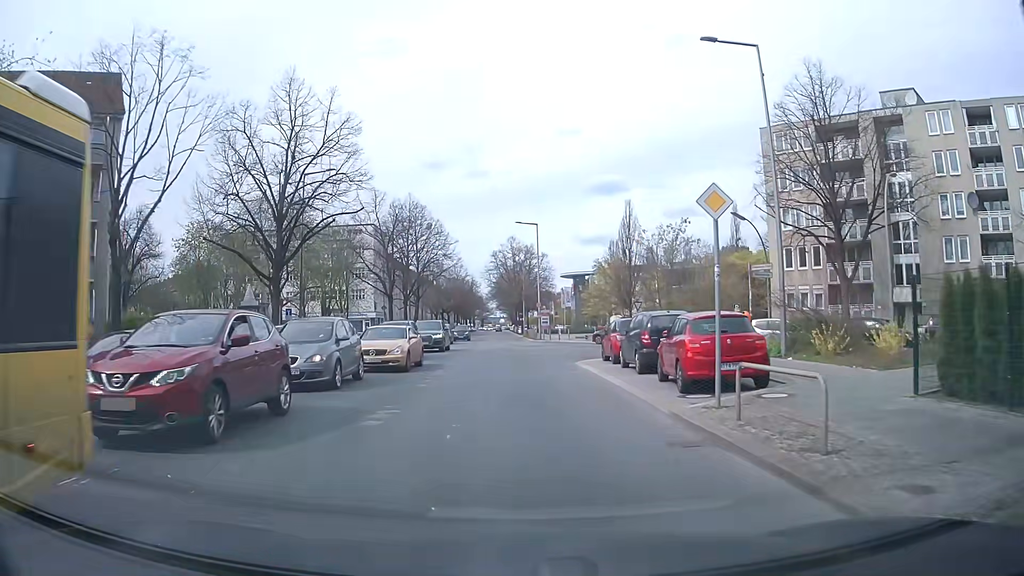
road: secondary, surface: asphalt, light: Day
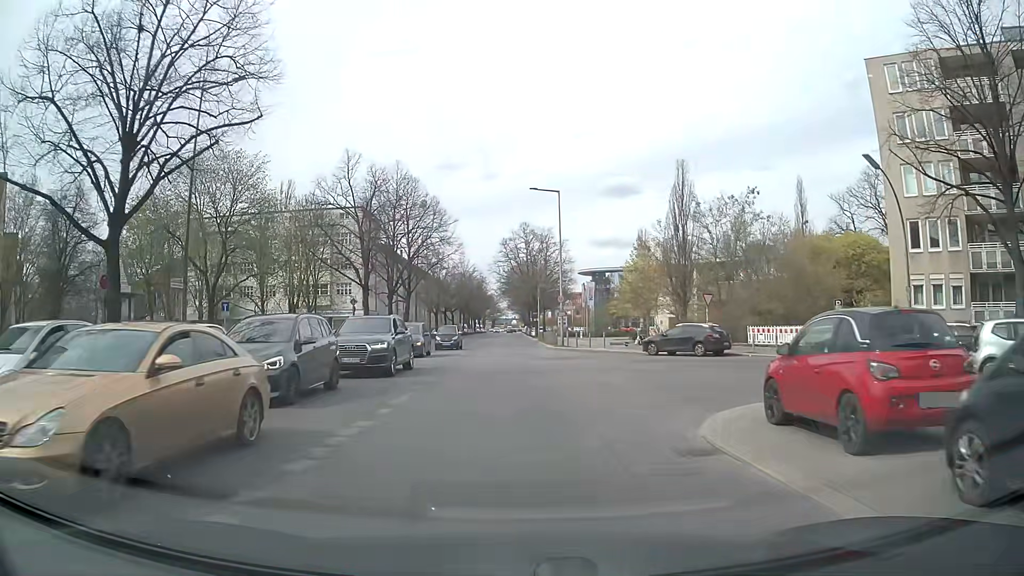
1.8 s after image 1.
(0.0, +15.8) m; -1°
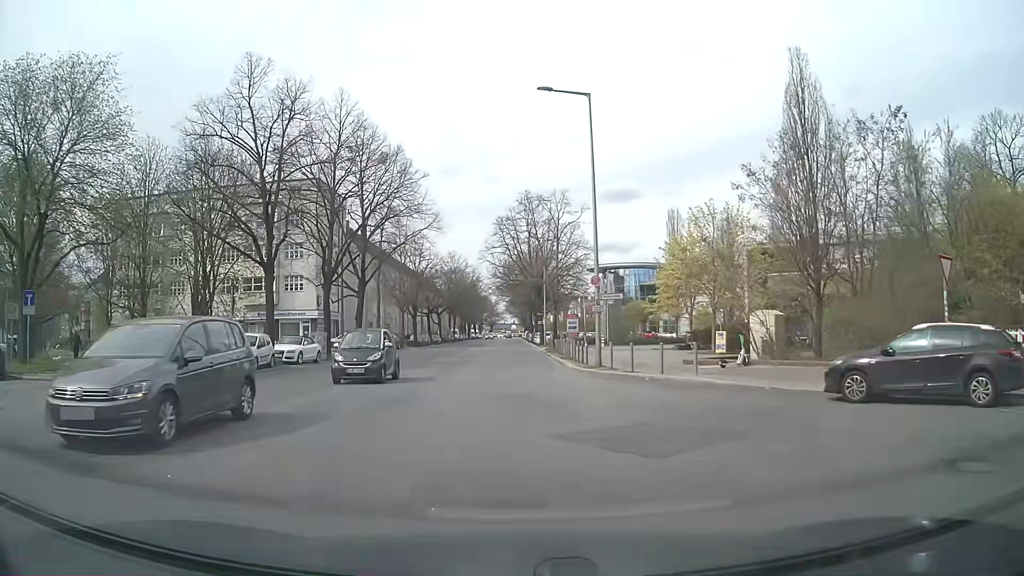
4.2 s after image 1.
(0.0, +20.3) m; 0°
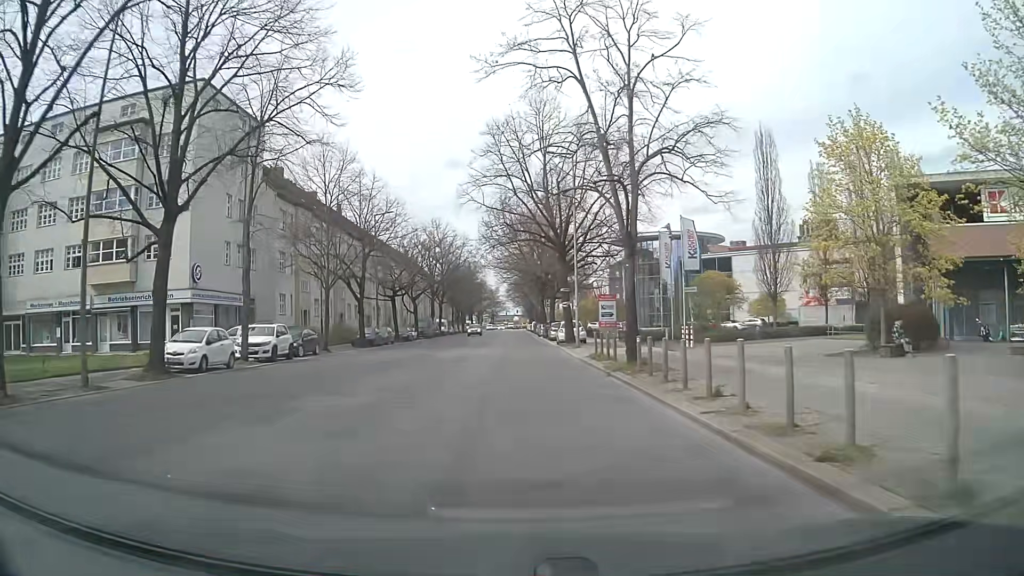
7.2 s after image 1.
(-0.4, +28.9) m; 0°
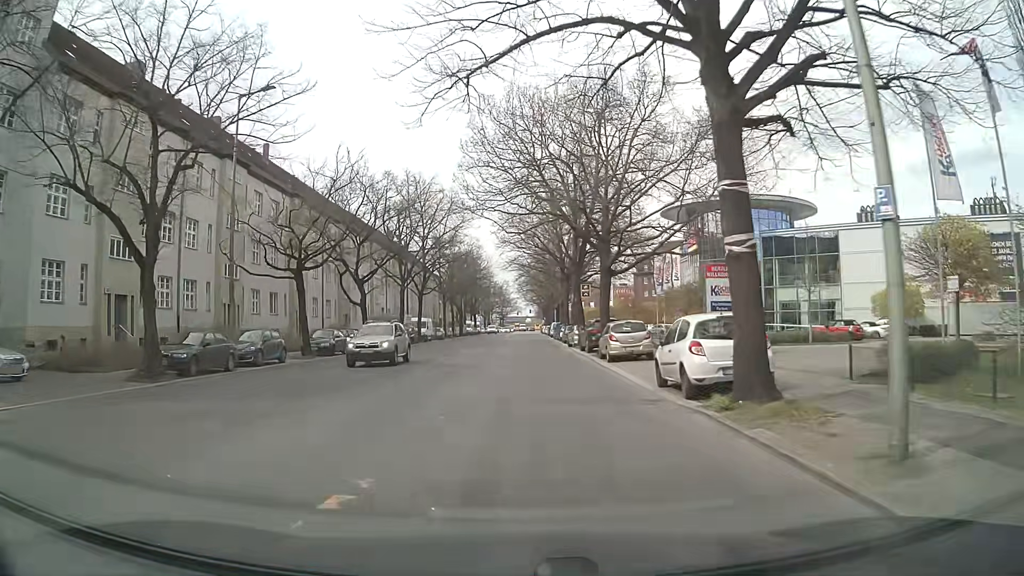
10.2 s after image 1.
(-0.2, +29.8) m; -1°
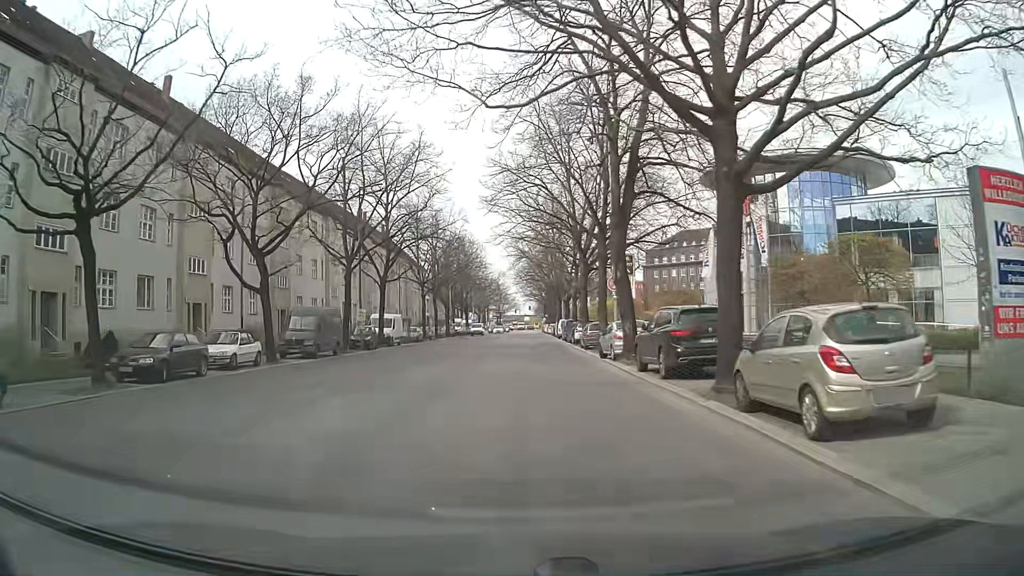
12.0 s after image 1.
(+0.1, +17.7) m; 0°
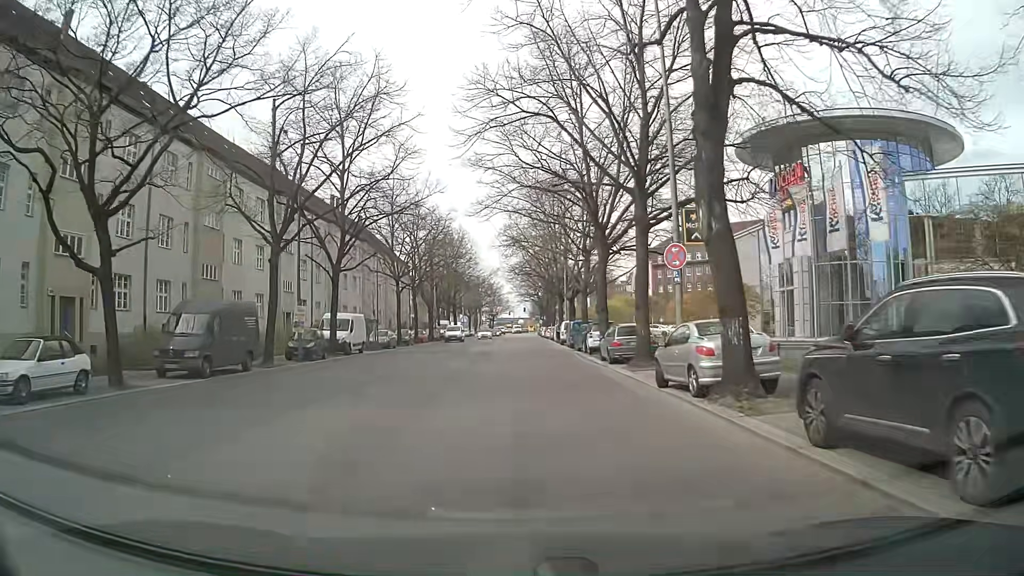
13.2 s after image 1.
(0.0, +11.5) m; 0°
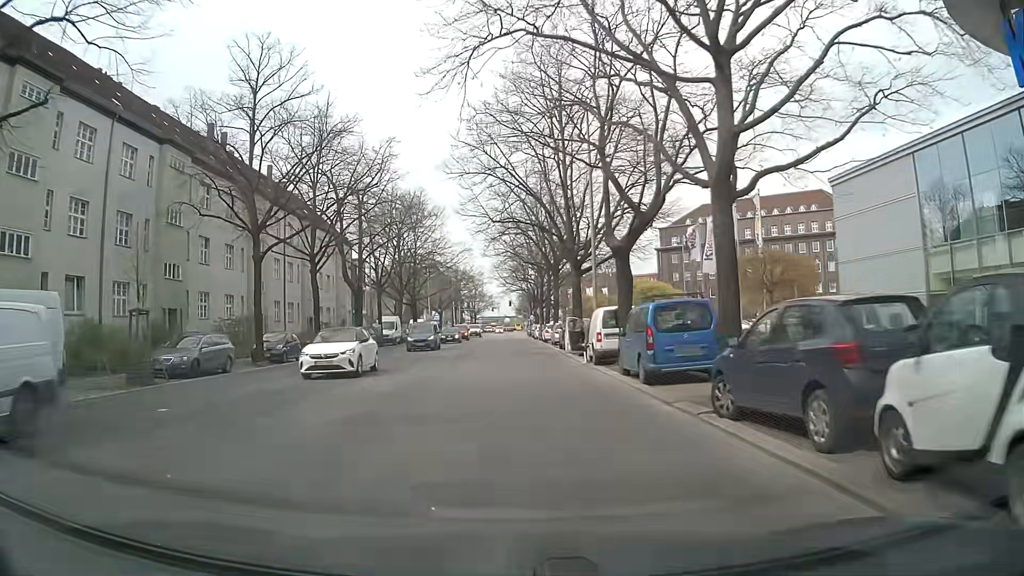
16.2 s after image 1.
(+0.4, +29.7) m; +1°
(0, +10) (0, +20) (0, +30) (0, +40) (0, +50) (0, +60) (0, +70) (-1, +80) (-1, +90) (-1, +100) m
